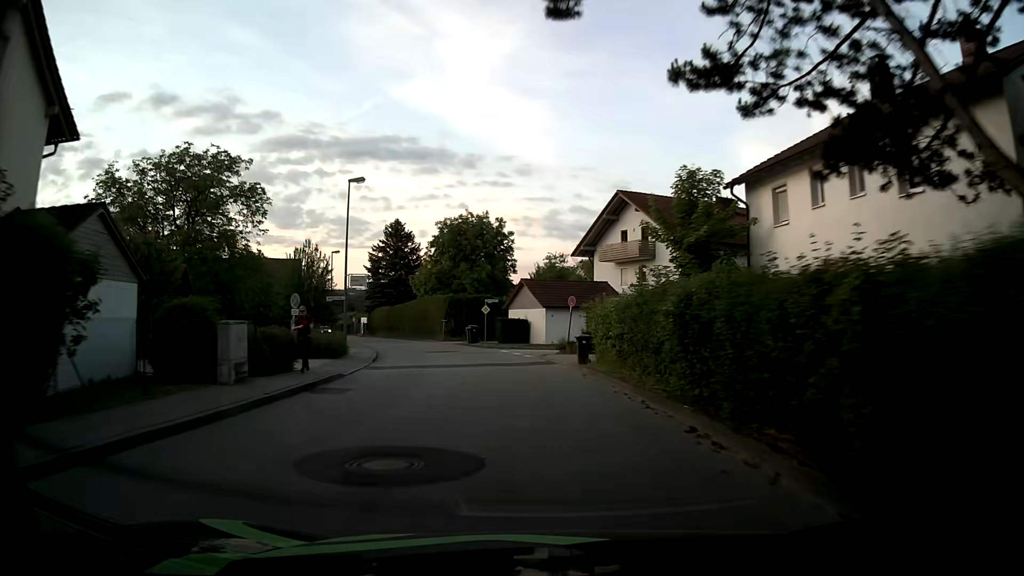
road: unclassified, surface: asphalt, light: Day
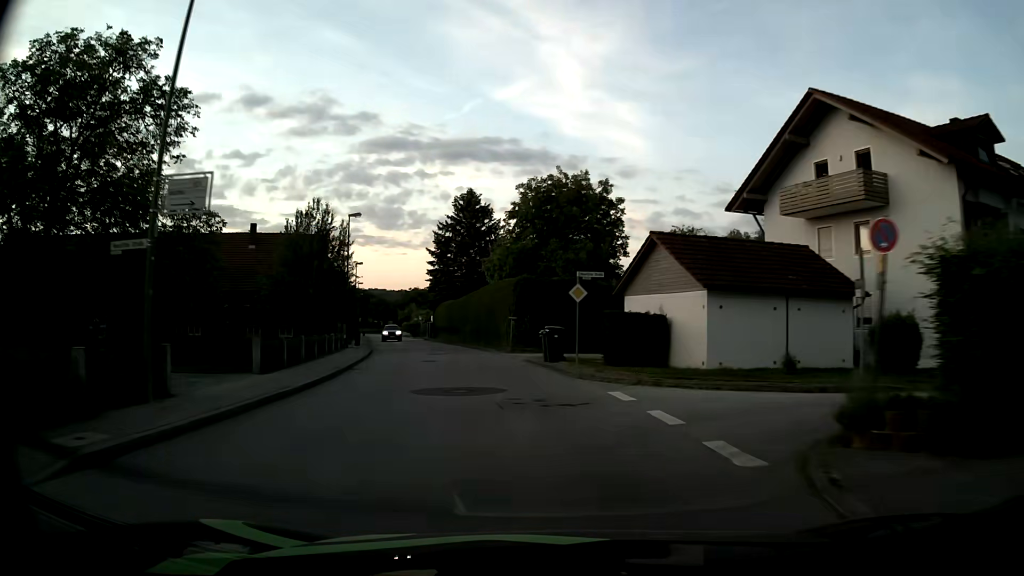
(-1.5, +22.0) m; -9°
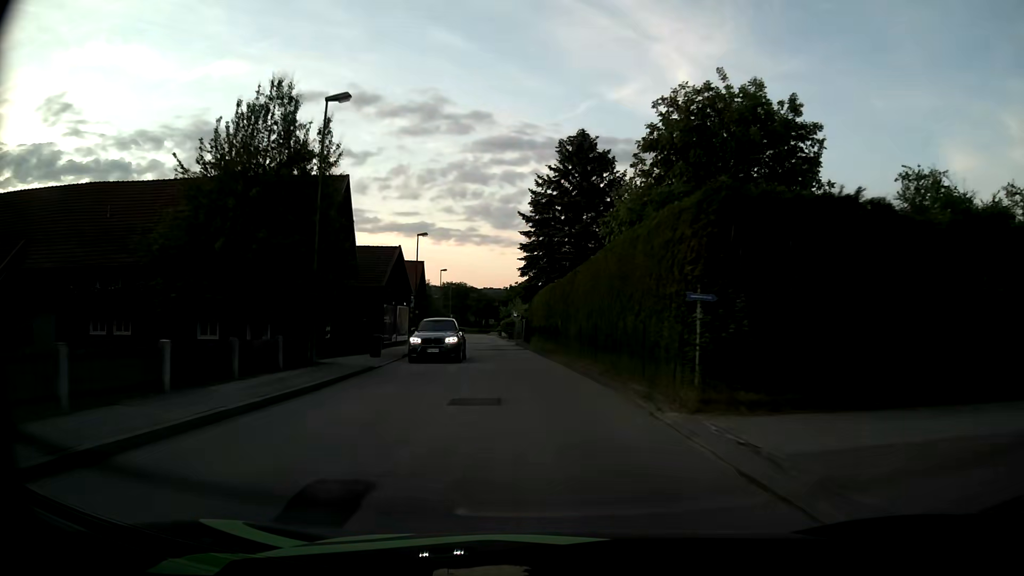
(-2.0, +22.3) m; -10°
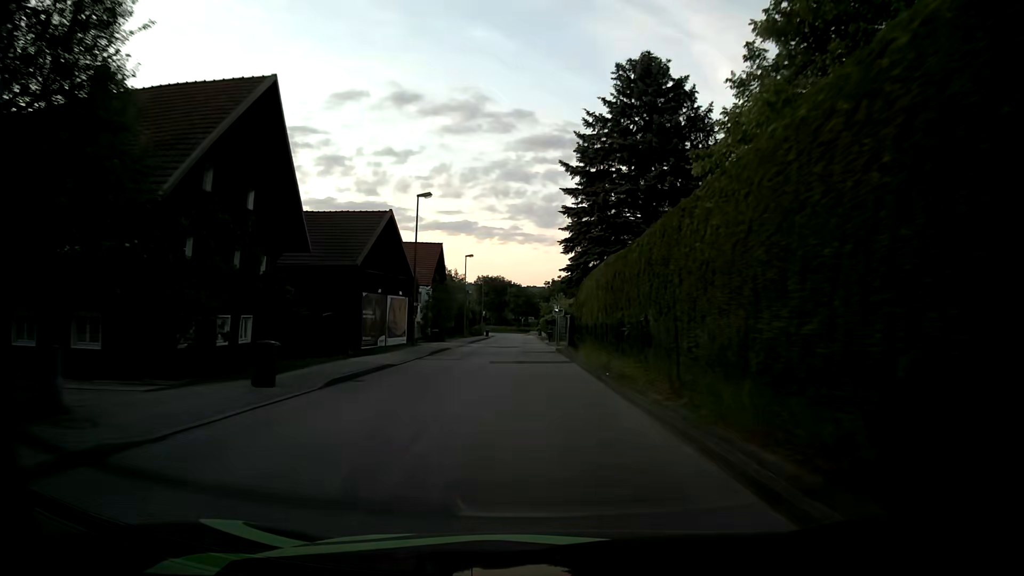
(-0.5, +15.1) m; -4°
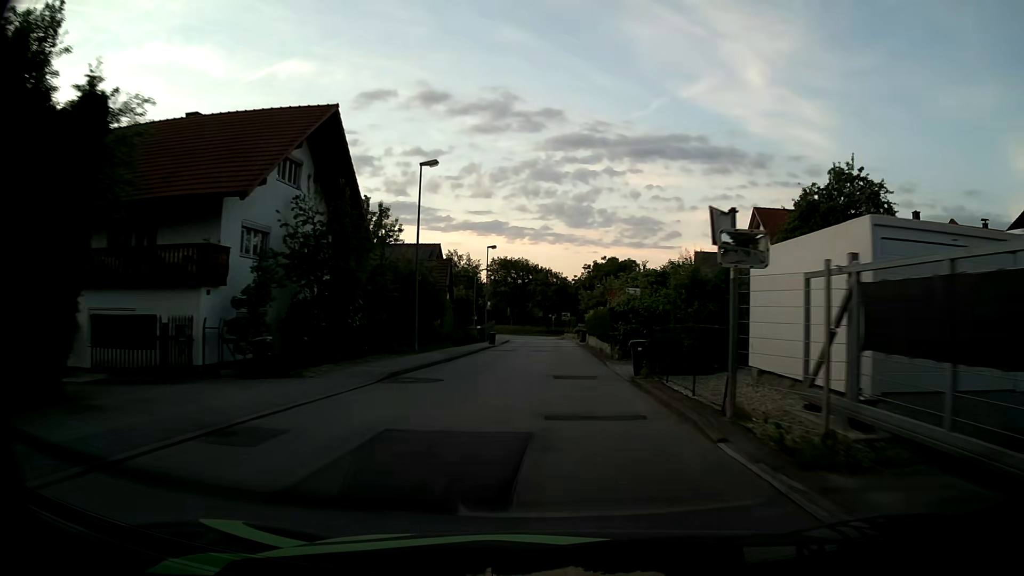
(-1.5, +38.1) m; -3°
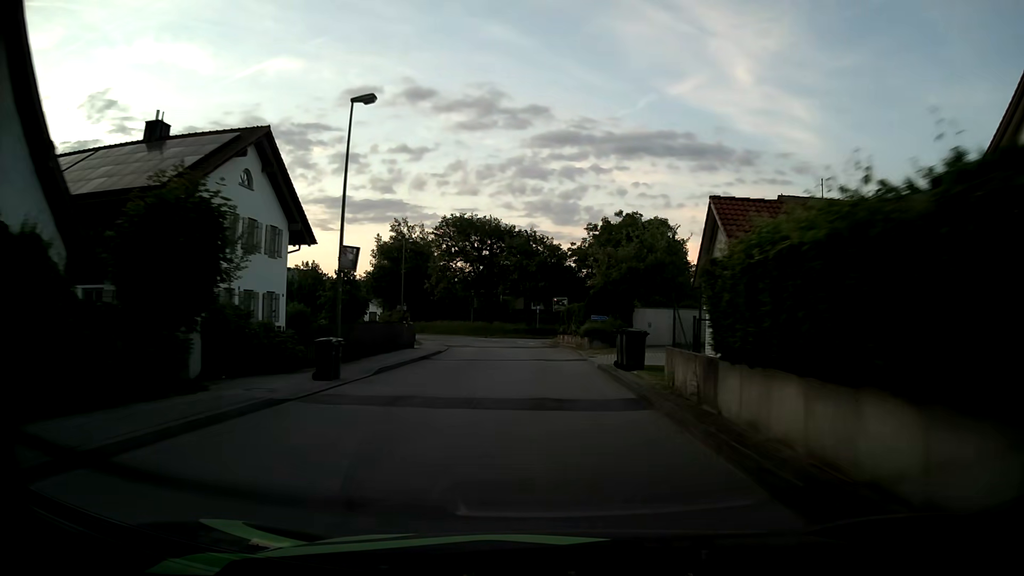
(+0.3, +38.2) m; +1°
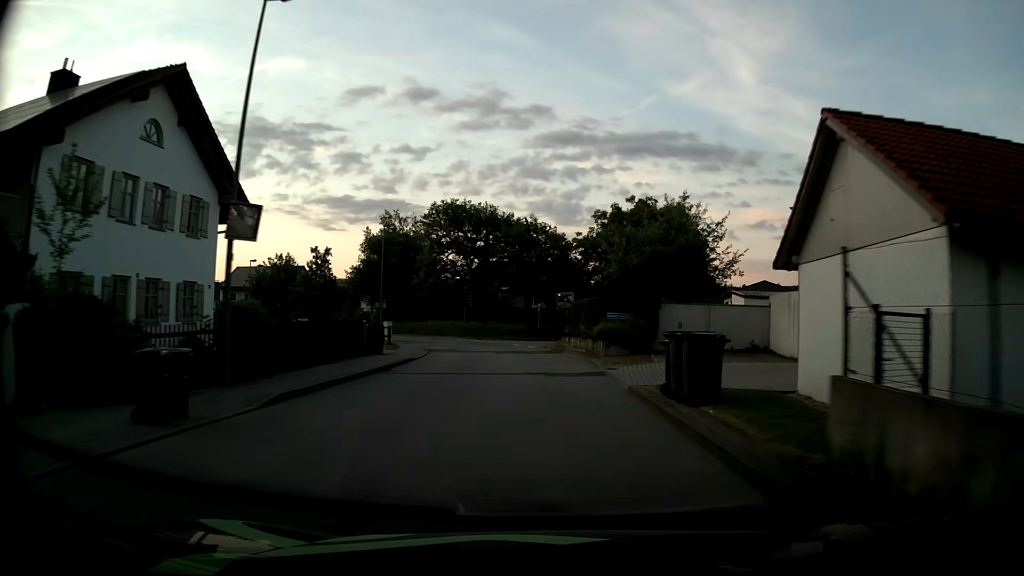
(0.0, +7.5) m; 0°
(0, +10) (0, +20) (-1, +30) (-3, +40) (-6, +49) (-11, +58) (-18, +65) (-23, +74) (-25, +84) (-27, +93) m
